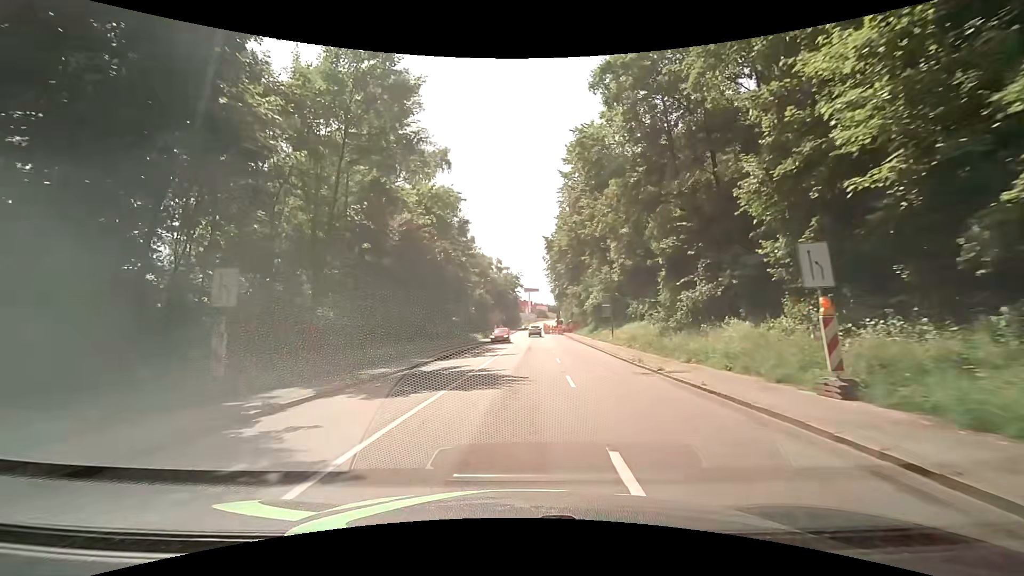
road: tertiary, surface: asphalt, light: Day
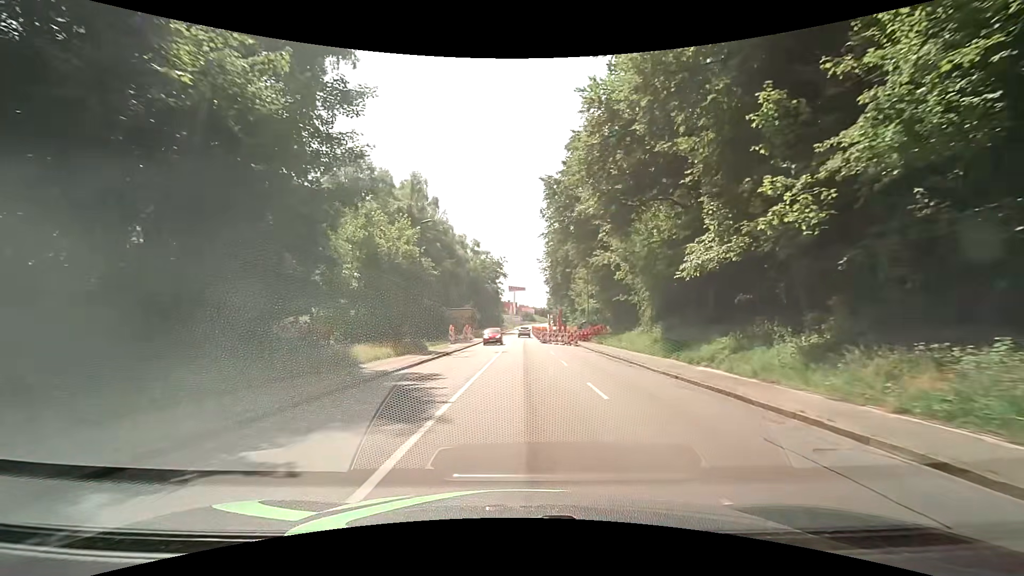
(+0.8, +38.0) m; +3°
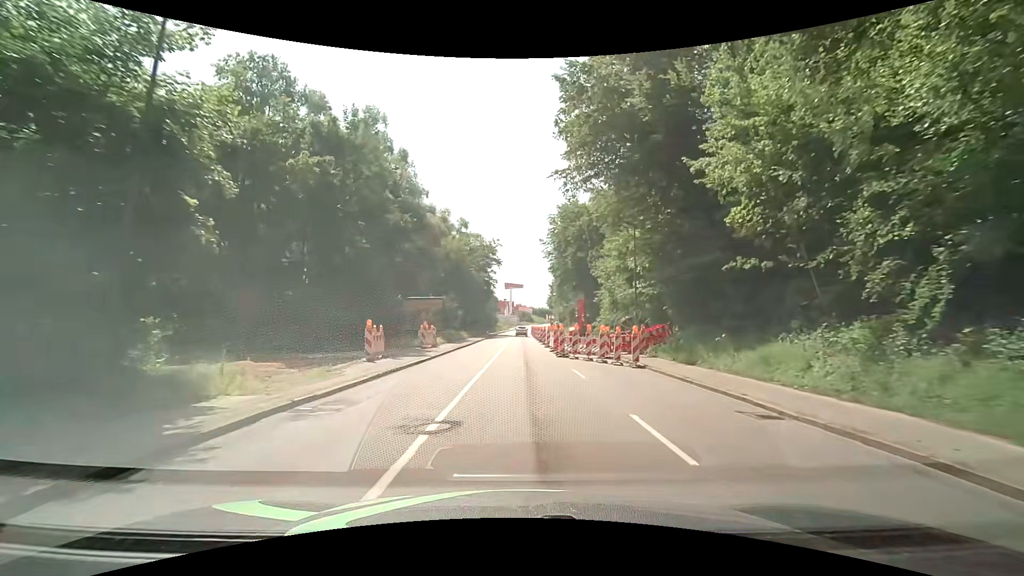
(-0.2, +22.8) m; 0°
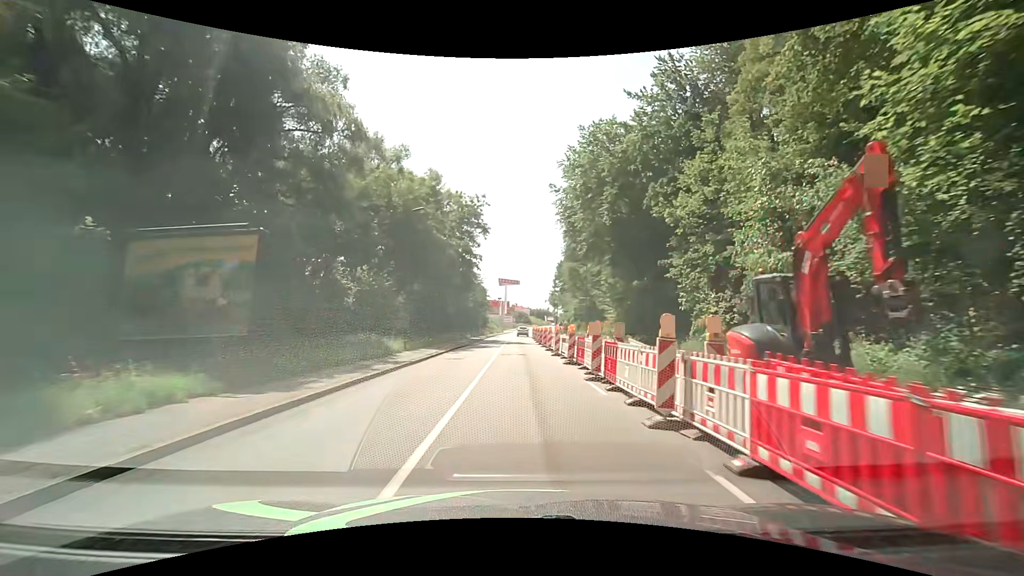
(0.0, +30.4) m; 0°
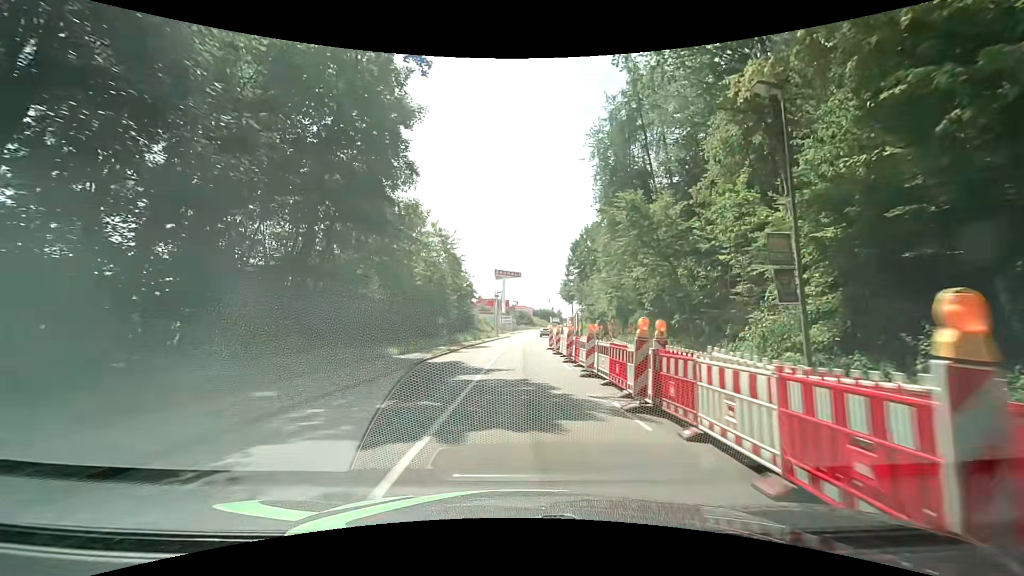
(+0.2, +38.0) m; 0°
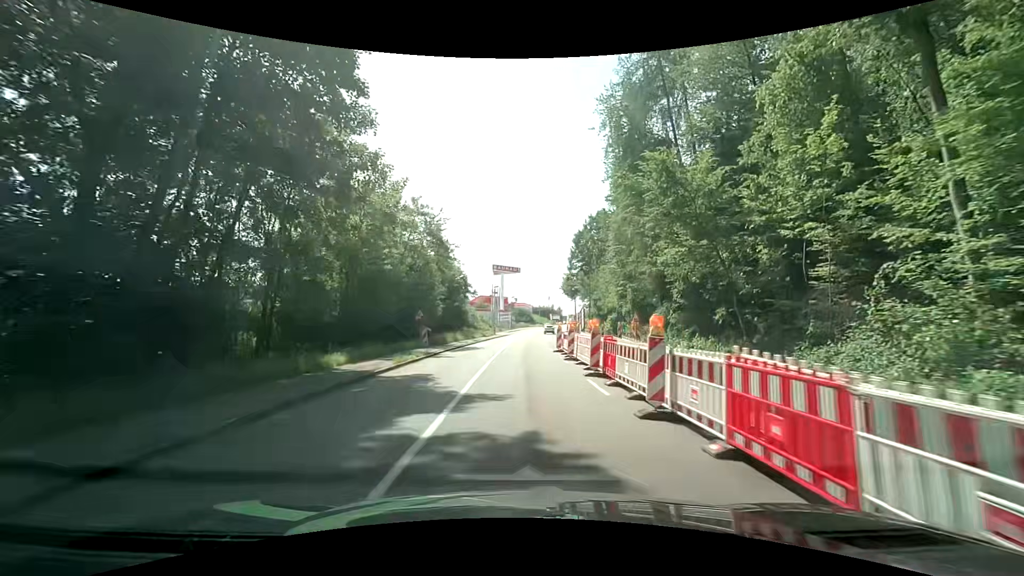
(0.0, +7.6) m; +1°
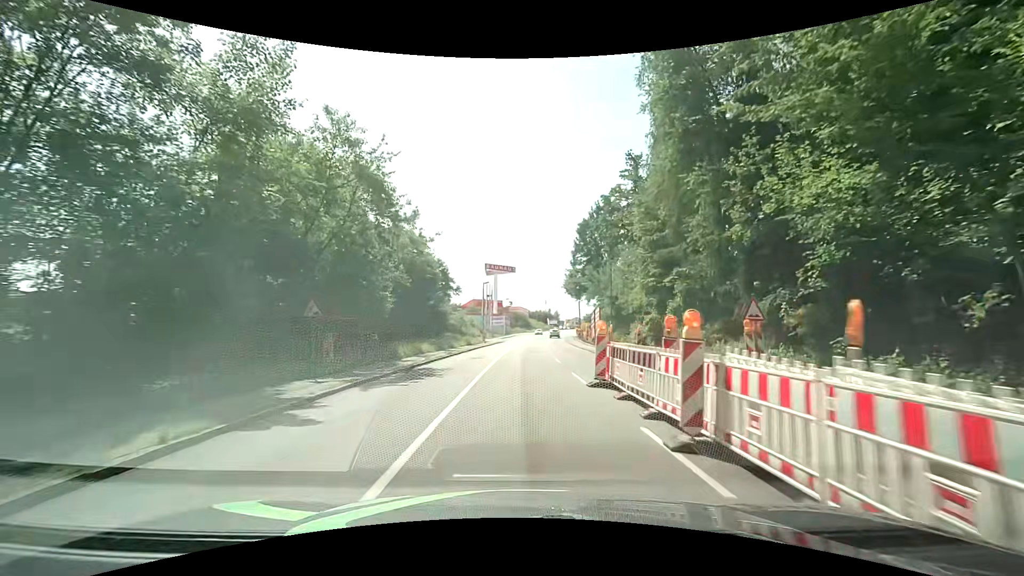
(0.0, +15.2) m; -1°
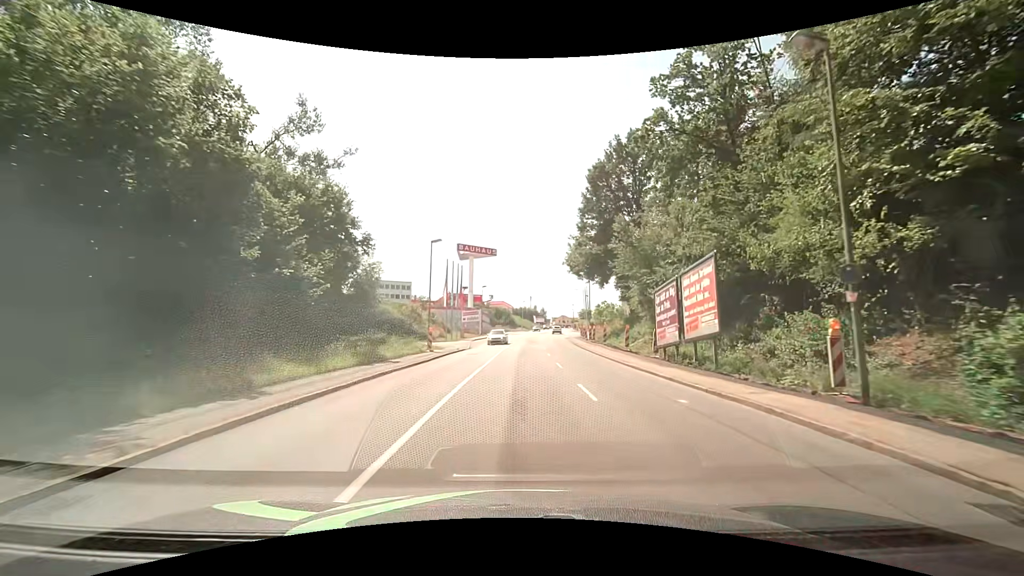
(+0.8, +30.4) m; +3°
(0, +10) (0, +20) (0, +30) (+1, +40) (+1, +50) (+2, +60) (+2, +70) (+3, +80) (+4, +90) (+5, +100) m
